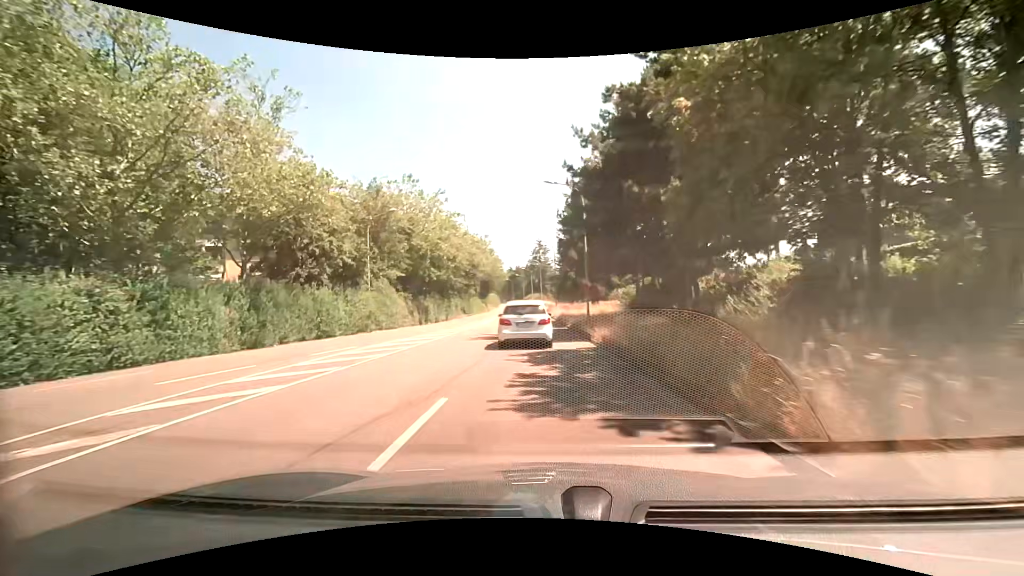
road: tertiary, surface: asphalt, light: Day
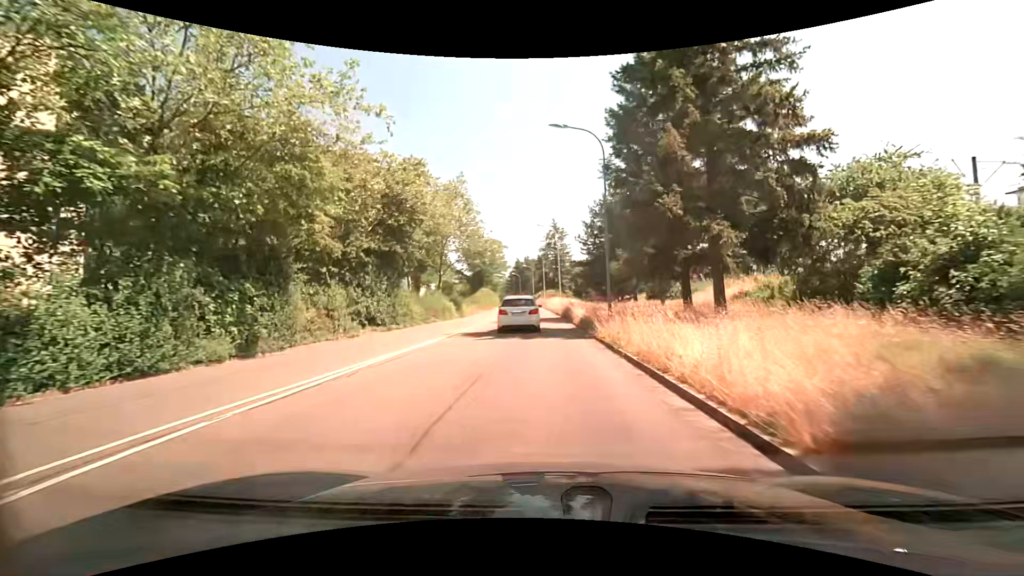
(-0.5, +39.8) m; -2°
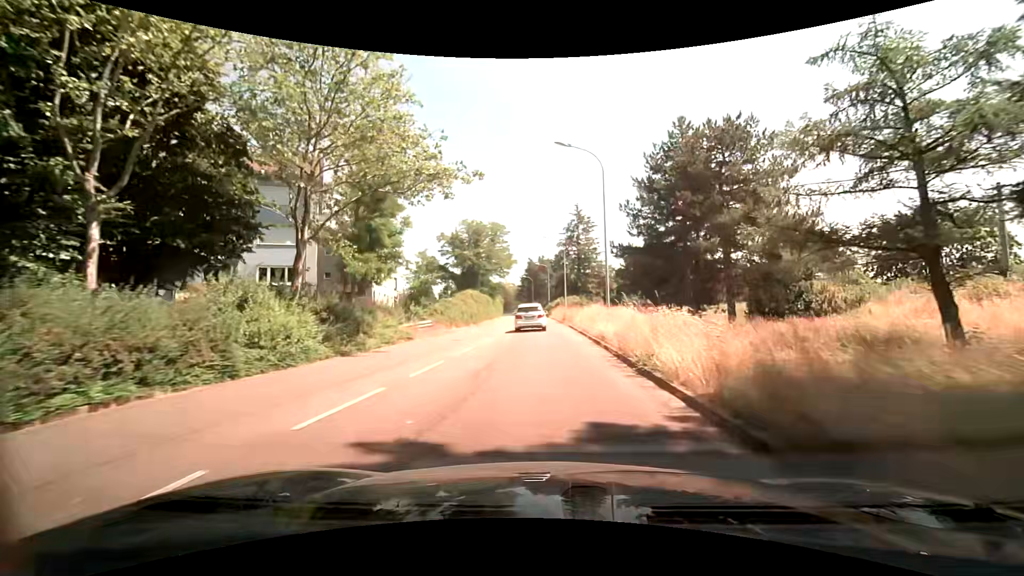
(-0.1, +29.7) m; -1°
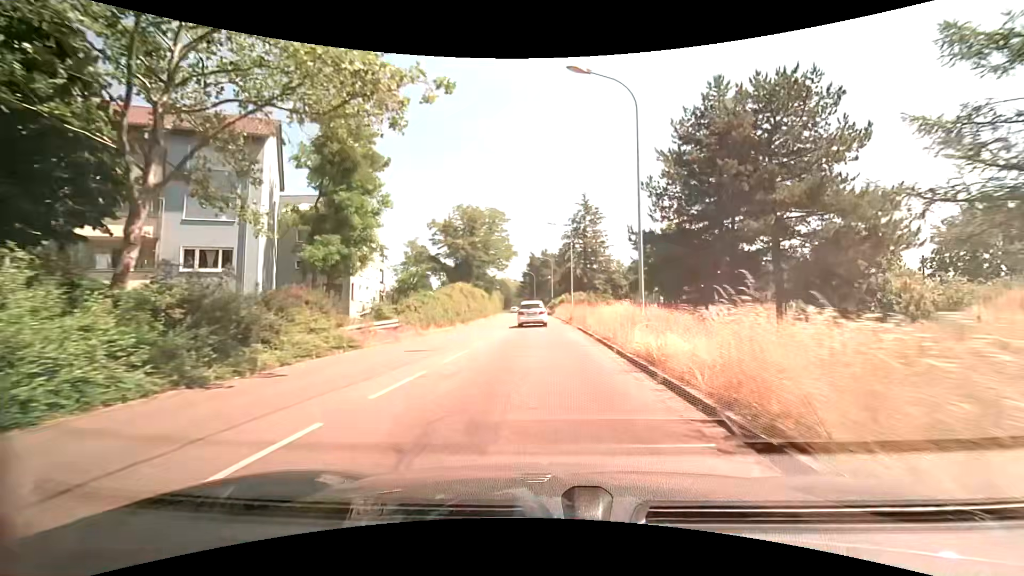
(-0.1, +7.5) m; 0°
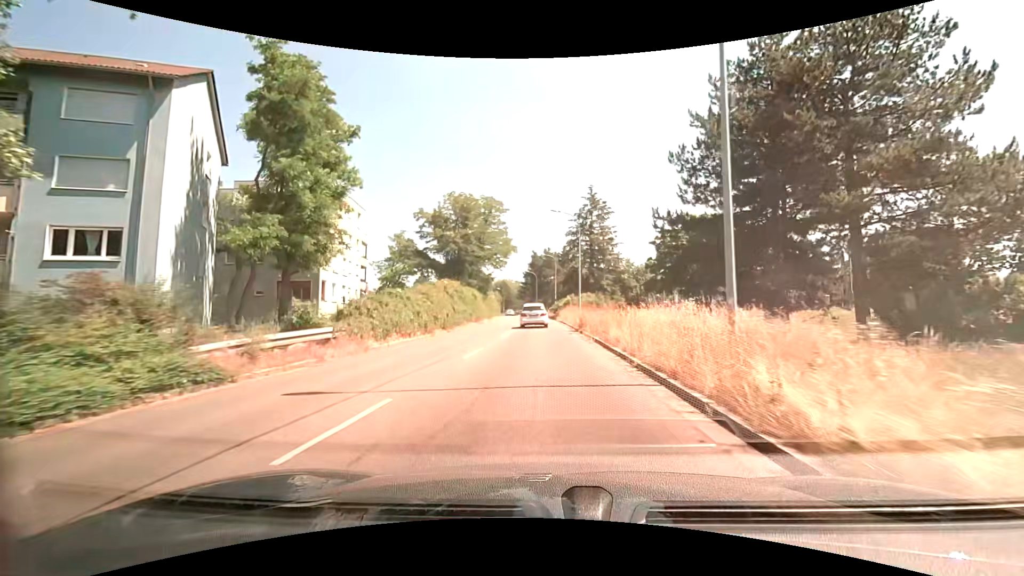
(0.0, +7.5) m; -1°
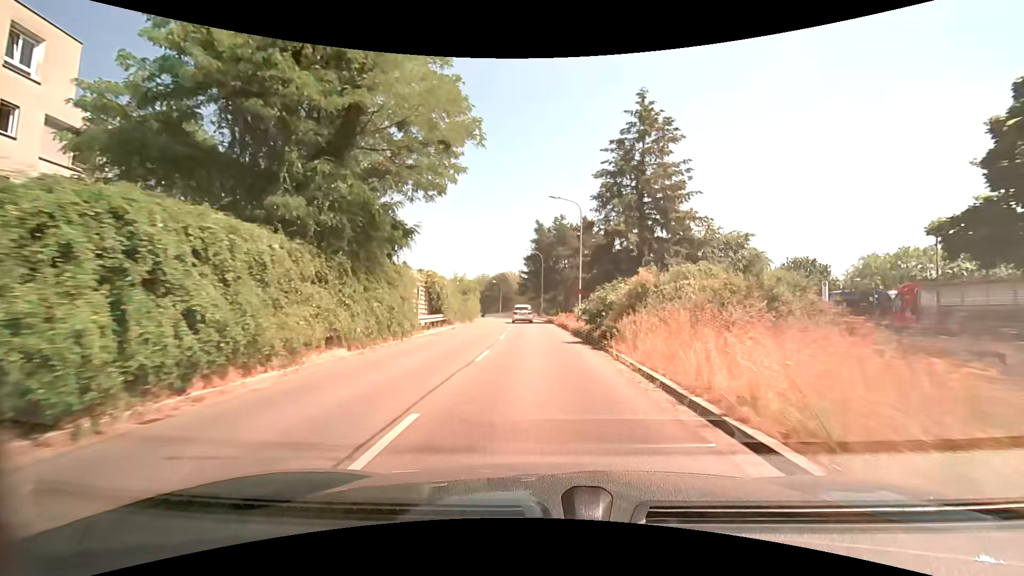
(0.0, +37.2) m; 0°
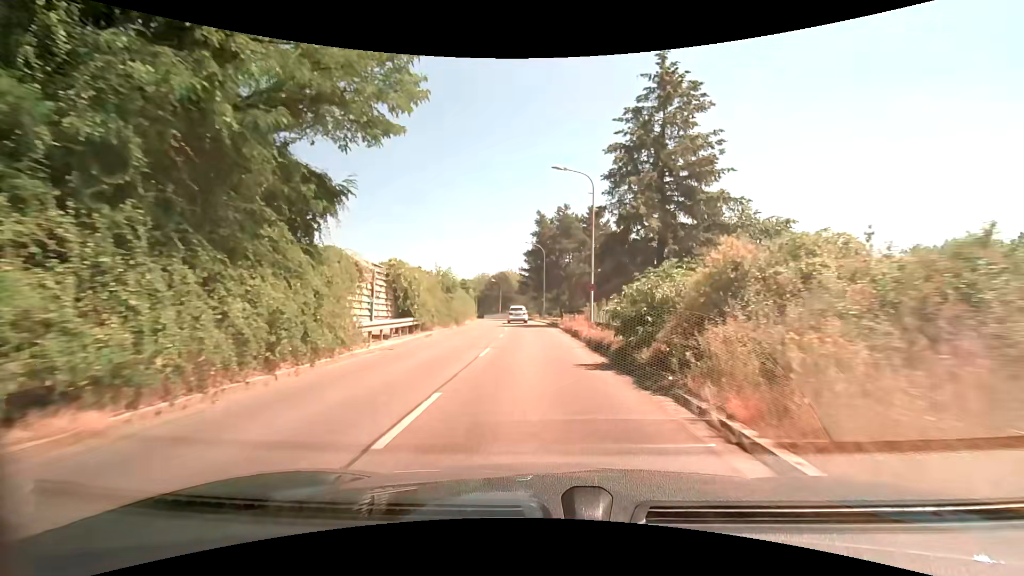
(0.0, +7.4) m; 0°
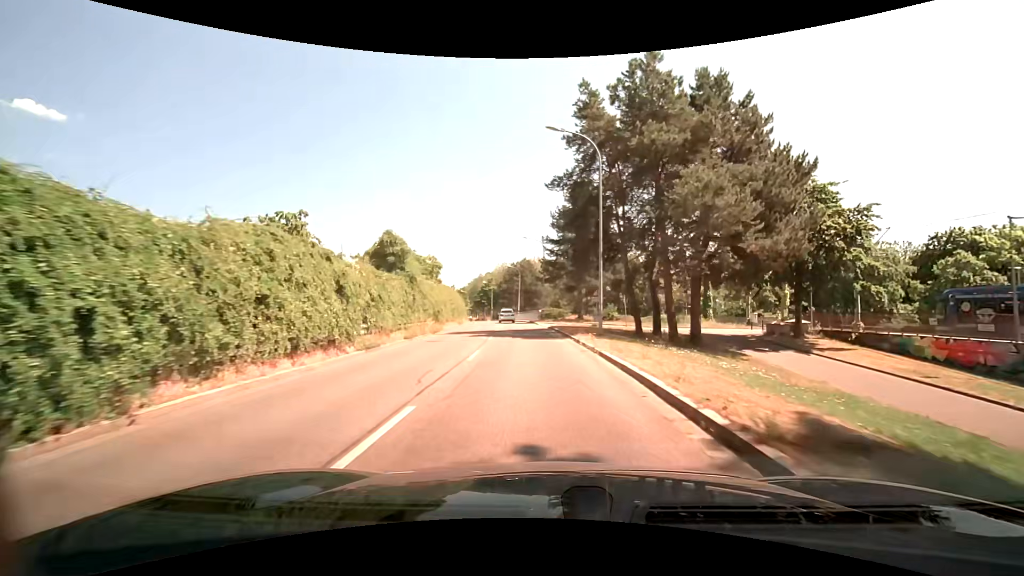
(-1.2, +37.0) m; -4°
(0, +10) (-1, +20) (-1, +30) (-2, +40) (-3, +50) (-4, +60) (-5, +70) (-7, +80) (-9, +89) (-11, +99) m
